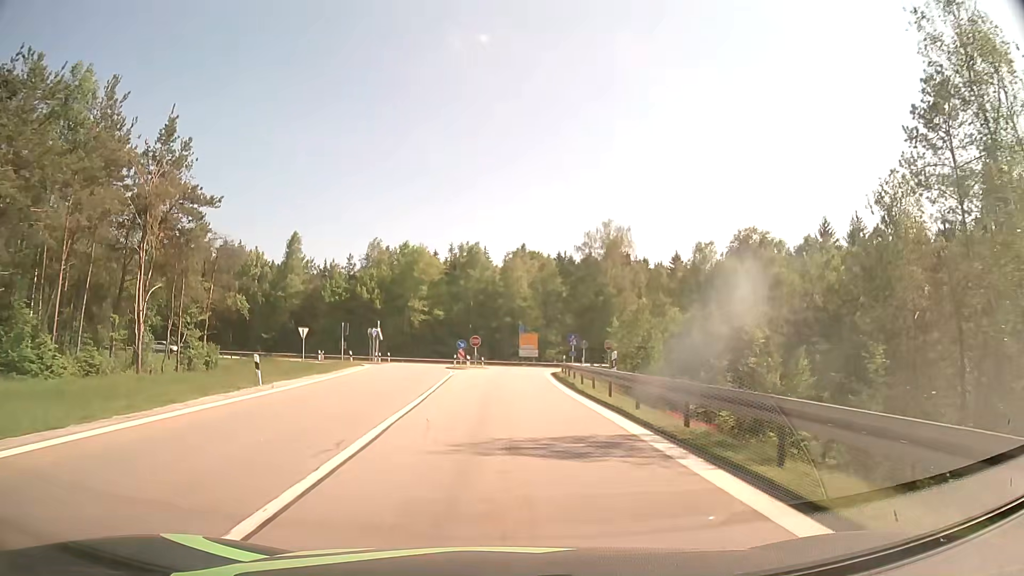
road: motorway_link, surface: asphalt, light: Day
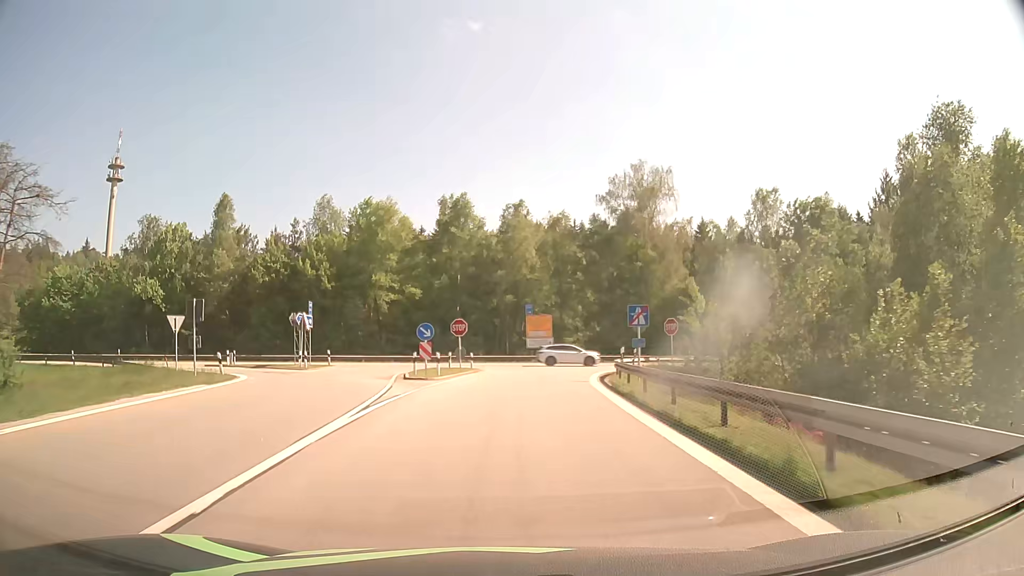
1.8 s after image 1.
(0.0, +24.8) m; 0°
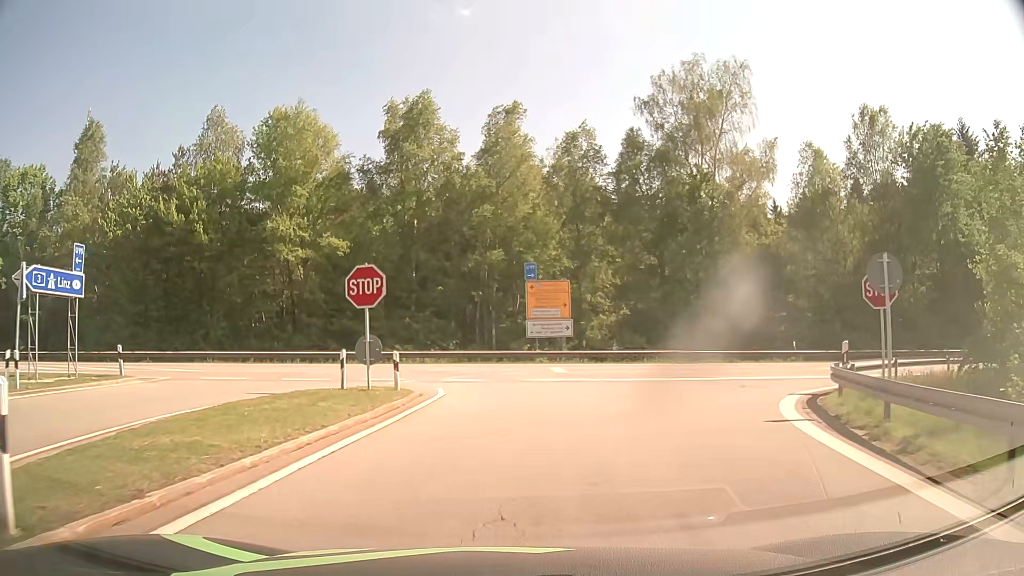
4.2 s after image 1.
(+0.2, +25.1) m; +1°
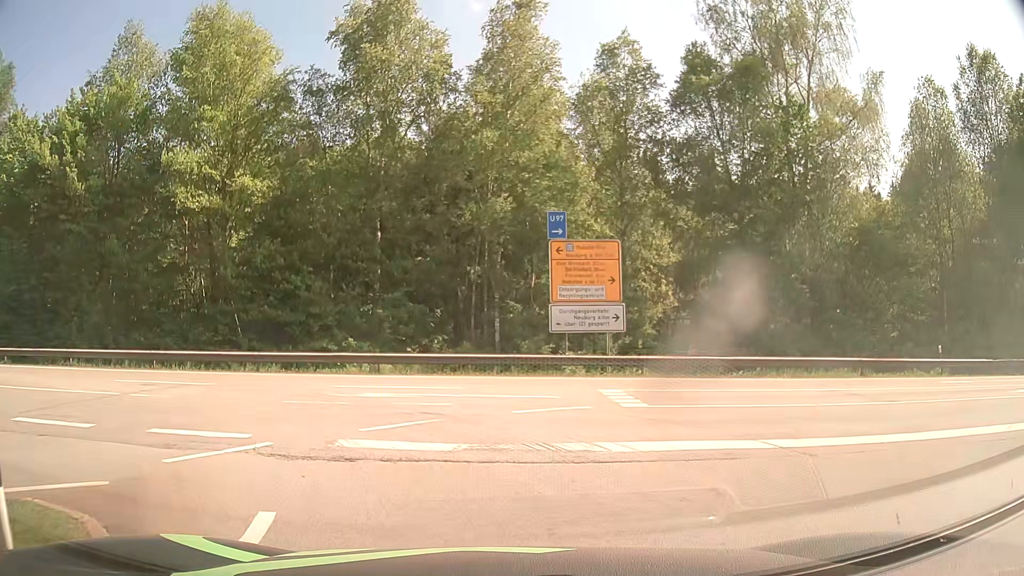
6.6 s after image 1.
(0.0, +13.1) m; 0°
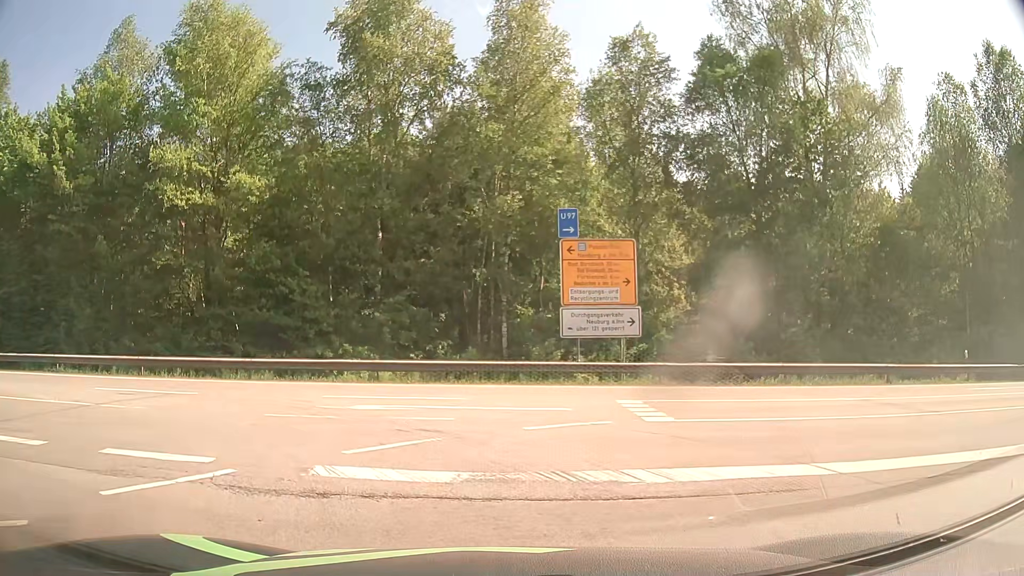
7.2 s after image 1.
(0.0, +1.3) m; 0°
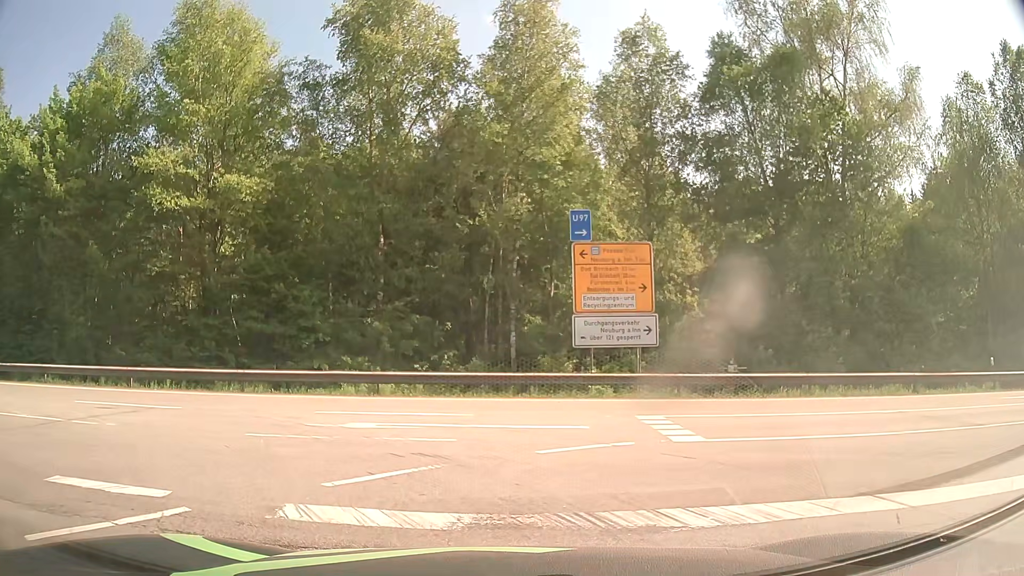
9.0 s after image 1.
(0.0, +1.2) m; 0°
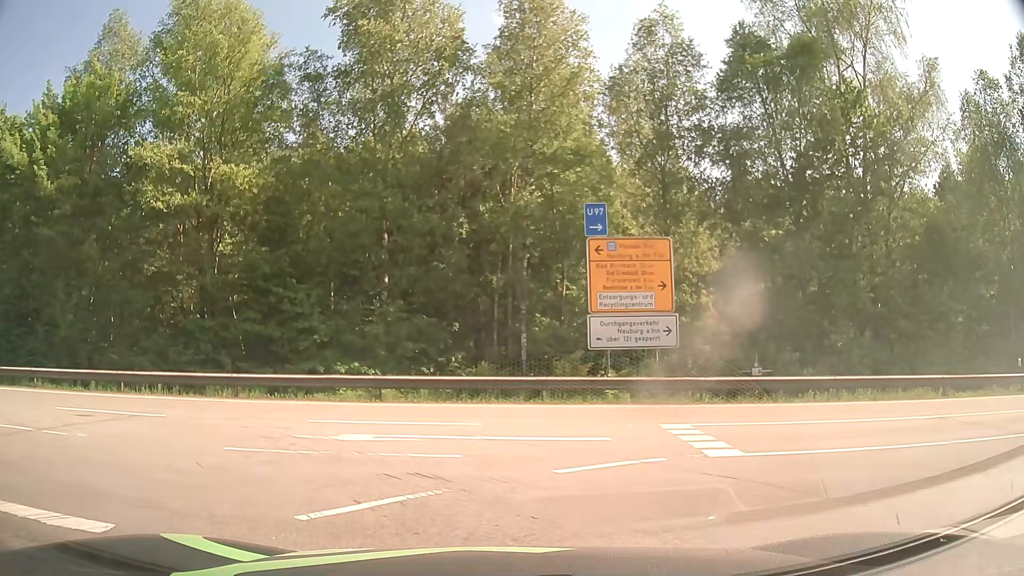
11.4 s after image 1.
(0.0, +1.2) m; 0°
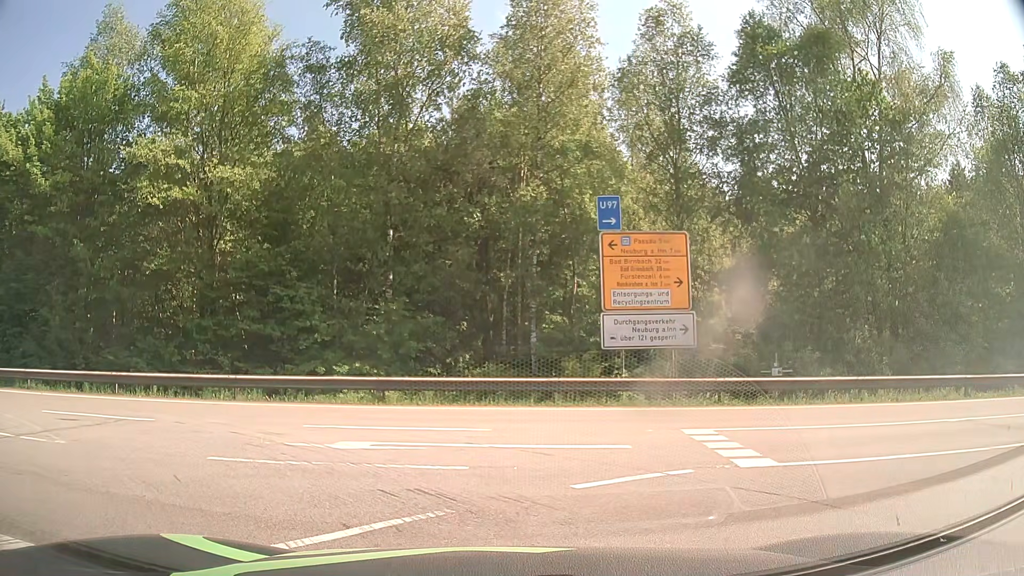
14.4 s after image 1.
(0.0, +0.9) m; 0°
(-4, +9) (-12, +13) (-22, +14) (-32, +15) (-42, +15) (-52, +14) (-62, +14) (-72, +14) (-82, +13) (-92, +13) m
